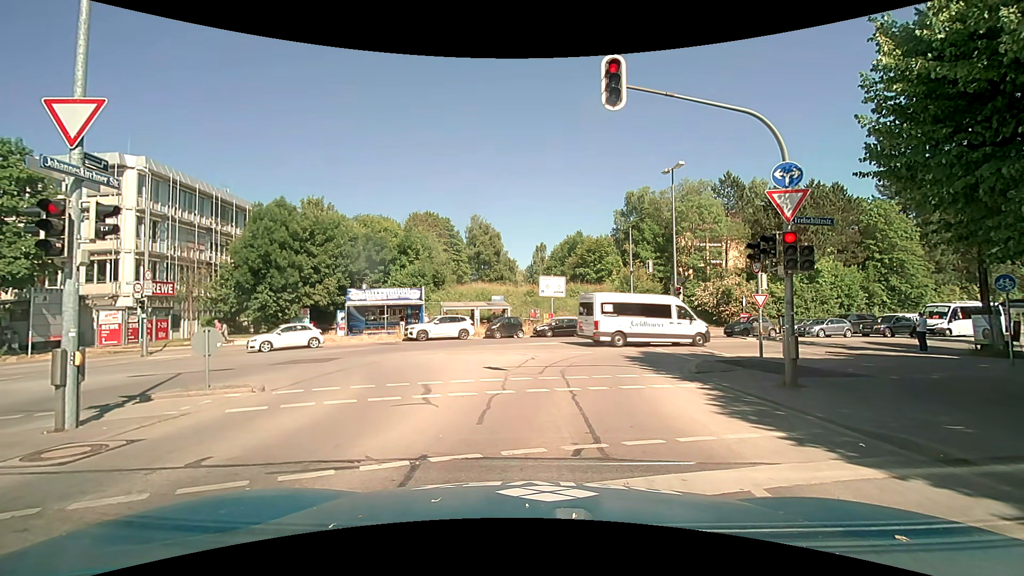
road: secondary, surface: asphalt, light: Day
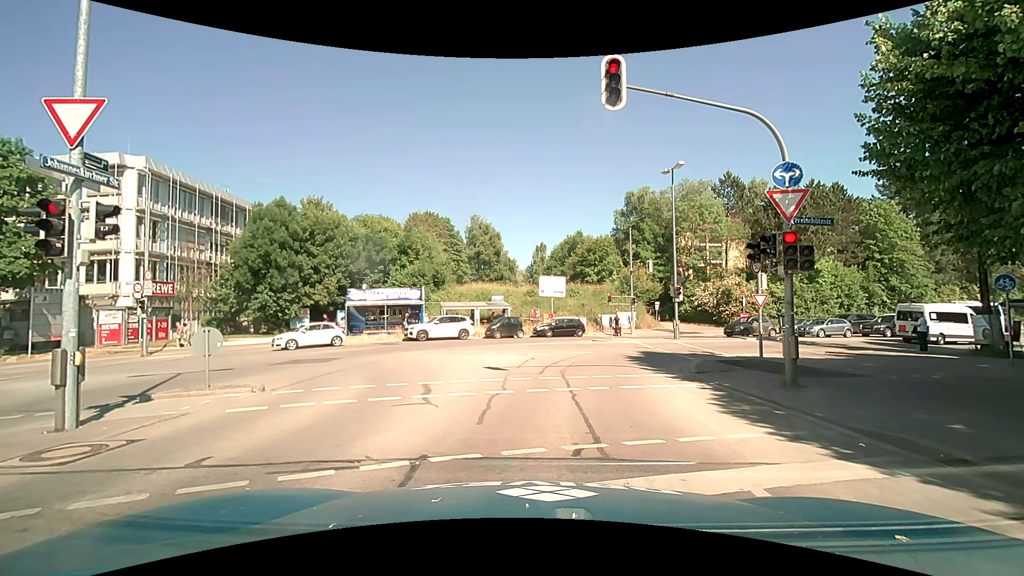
(0.0, 0.0) m; 0°
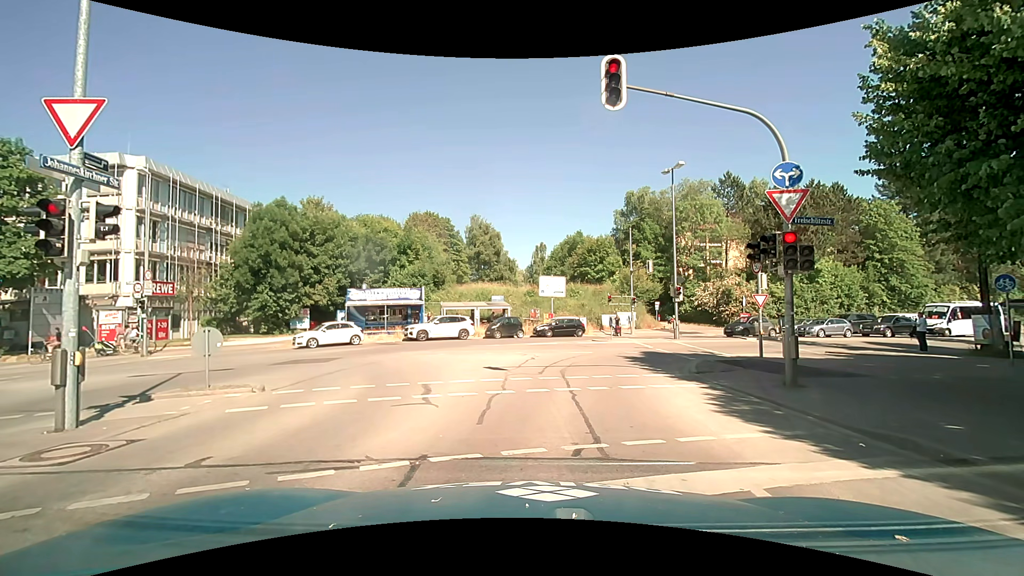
(0.0, 0.0) m; 0°
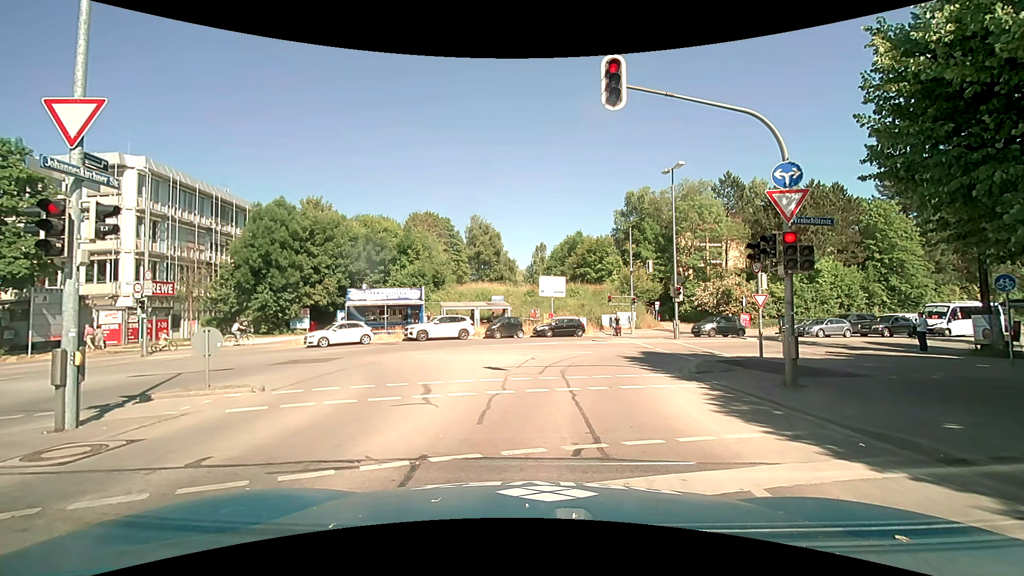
(0.0, 0.0) m; 0°
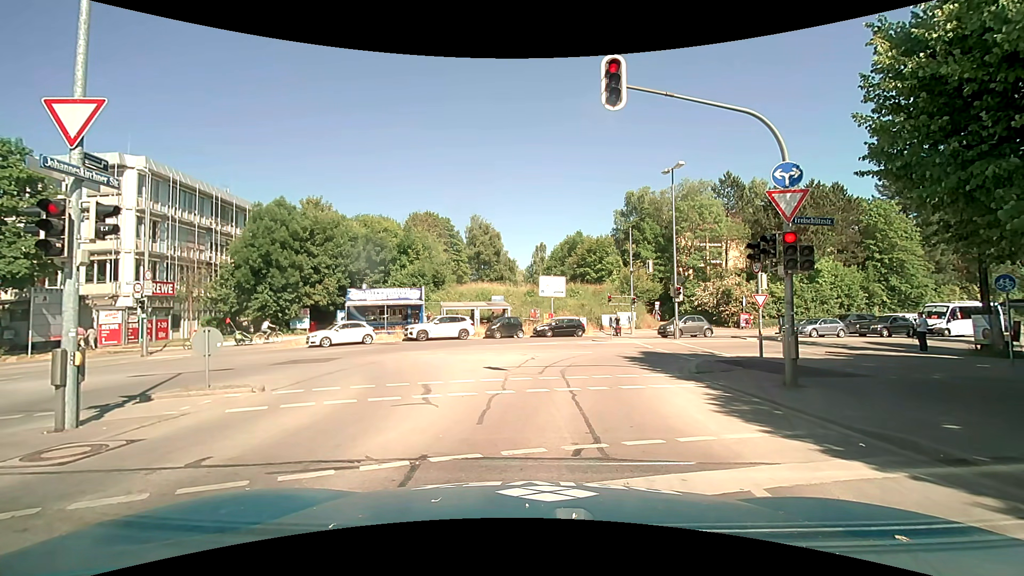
(0.0, 0.0) m; 0°
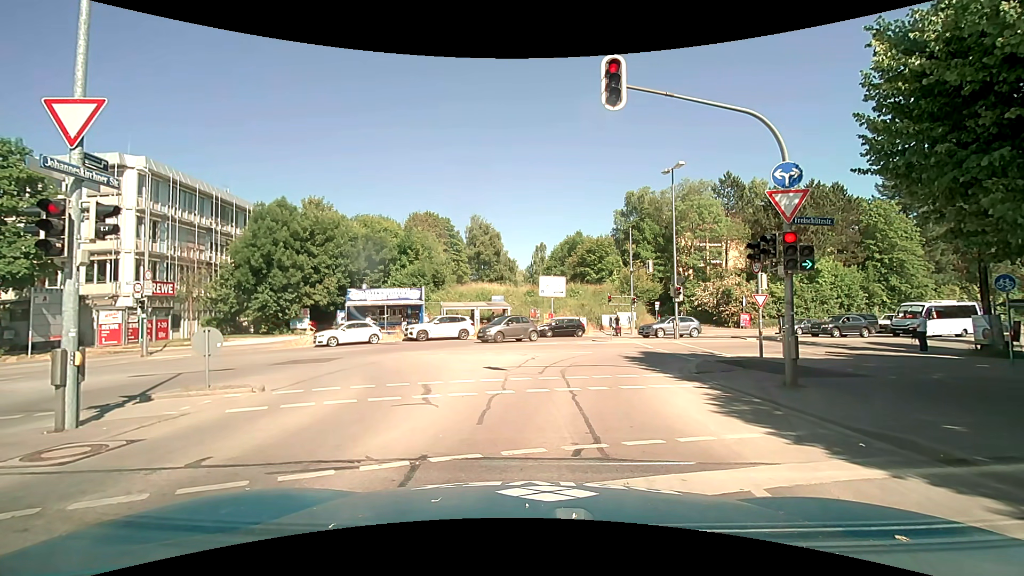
(0.0, 0.0) m; 0°
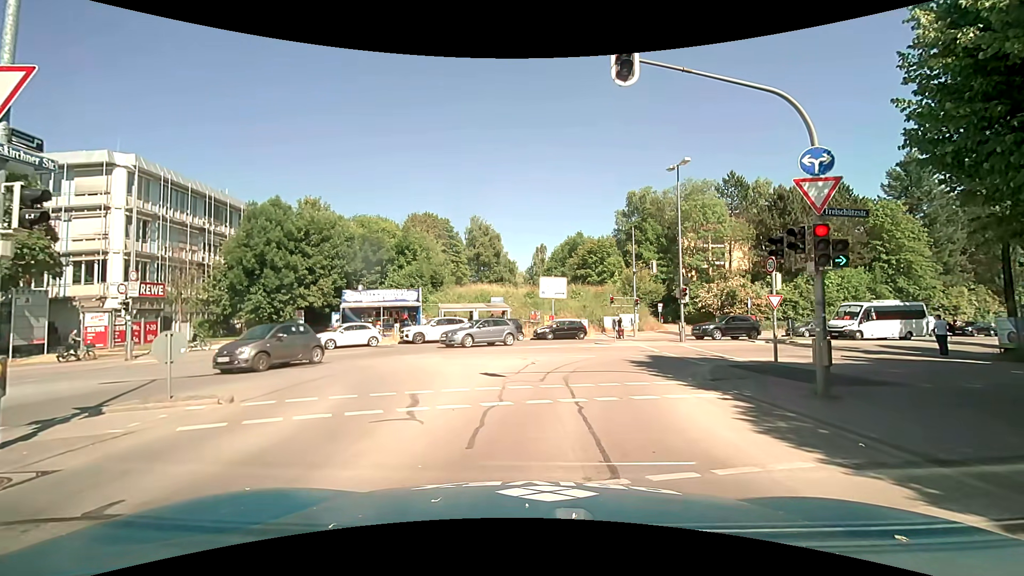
(0.0, +1.2) m; +2°
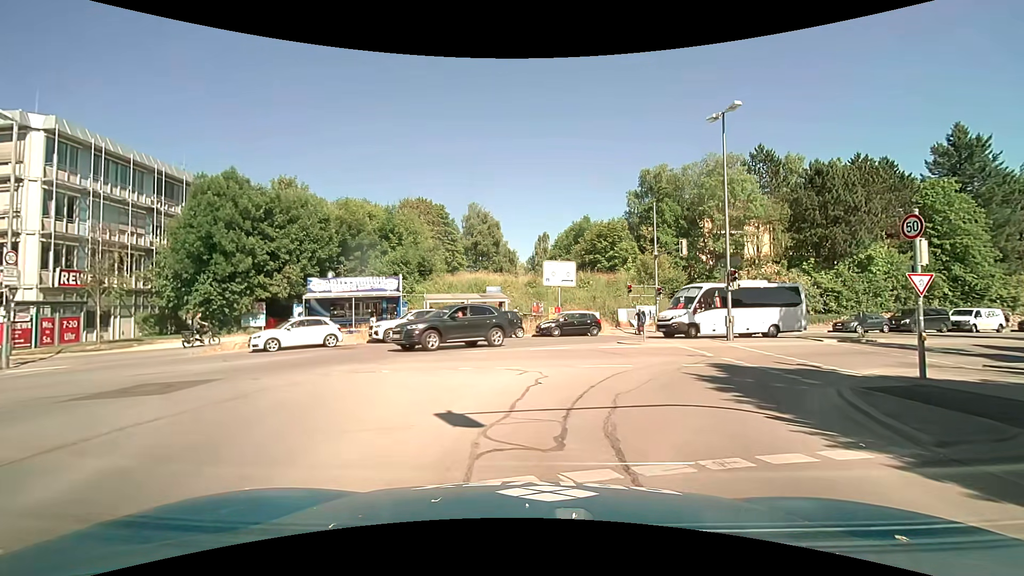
(0.0, +6.8) m; -1°
